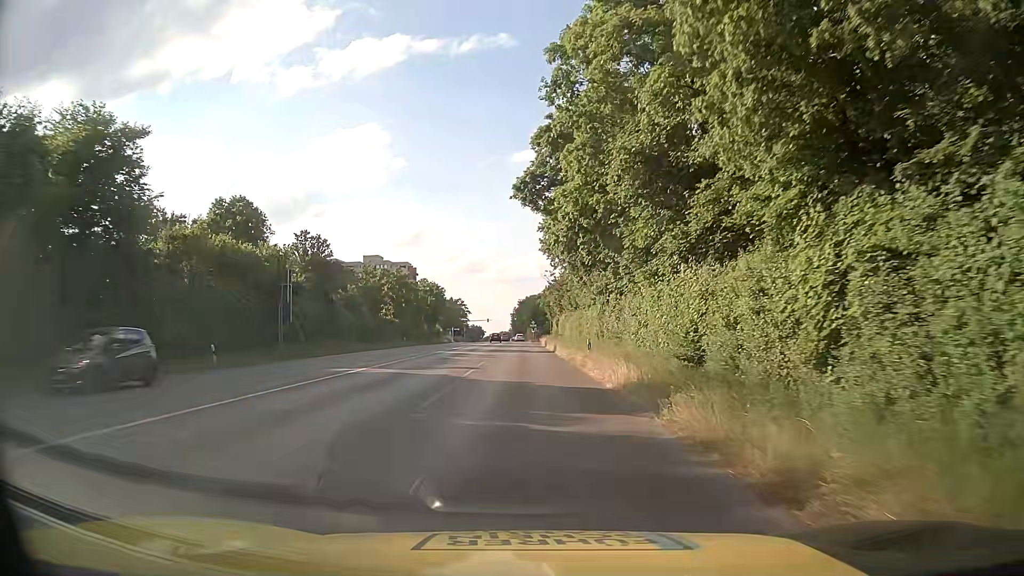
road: secondary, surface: asphalt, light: Day
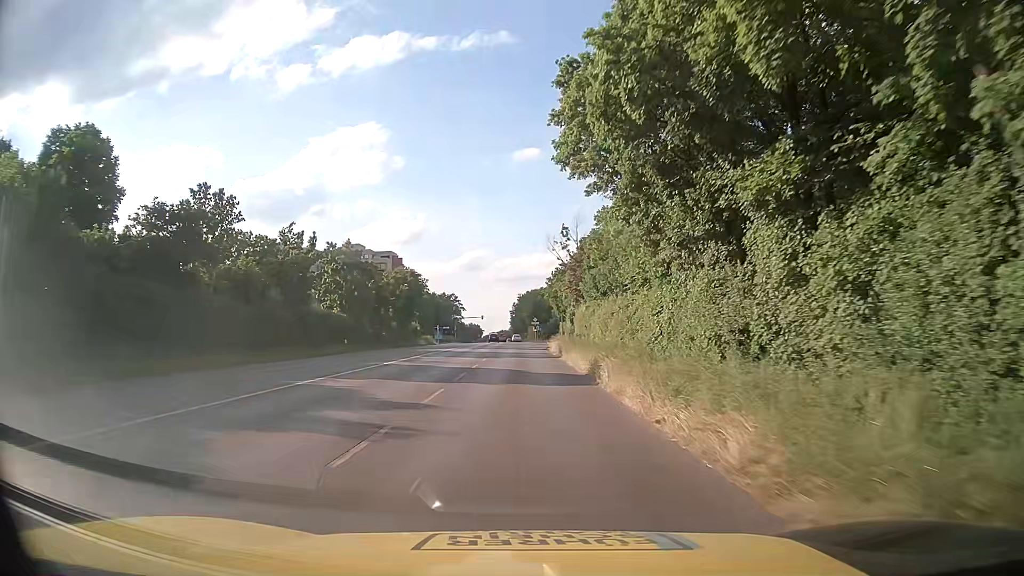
(-0.1, +26.0) m; -1°
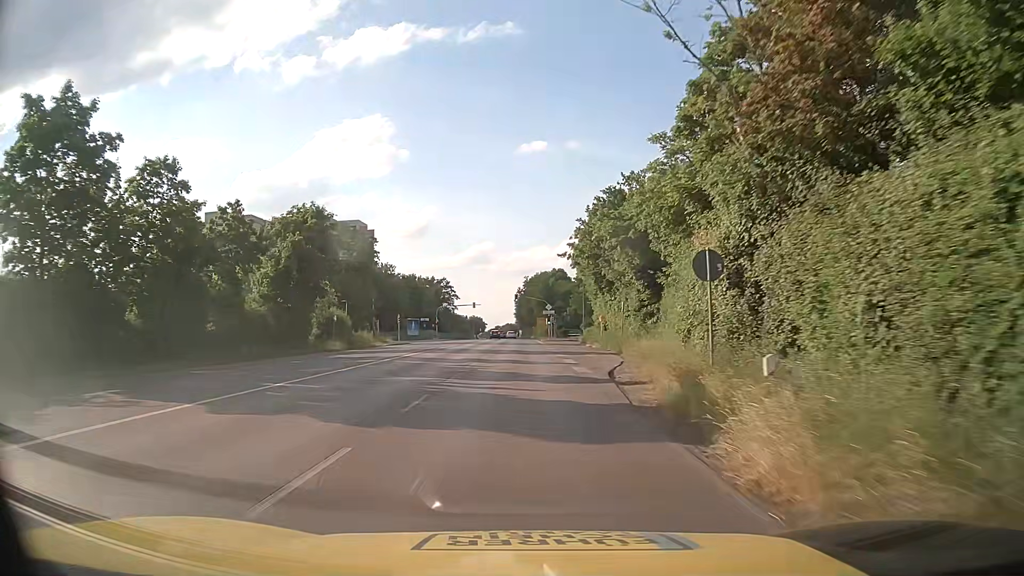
(+0.2, +44.6) m; 0°
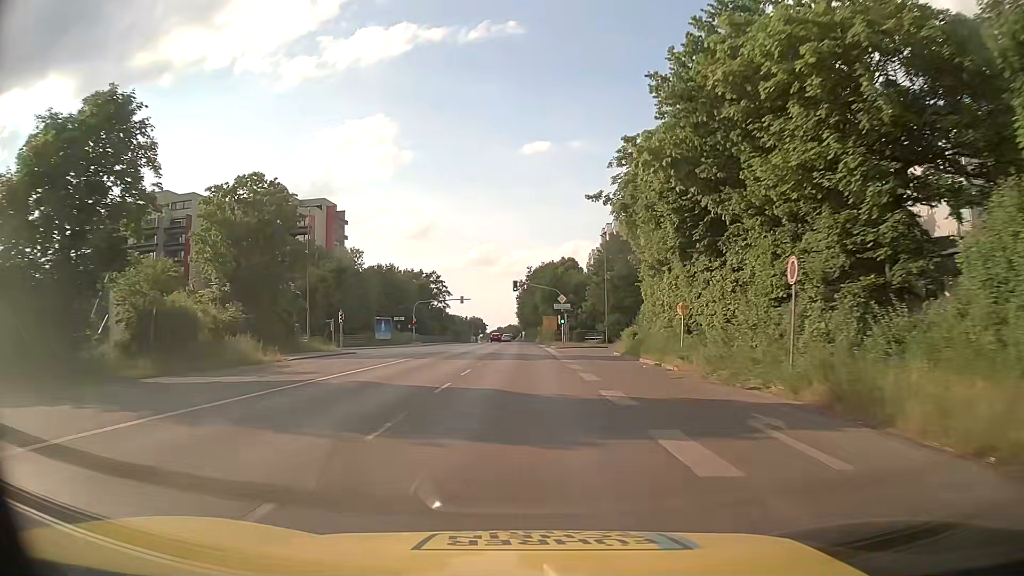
(-0.2, +26.8) m; 0°
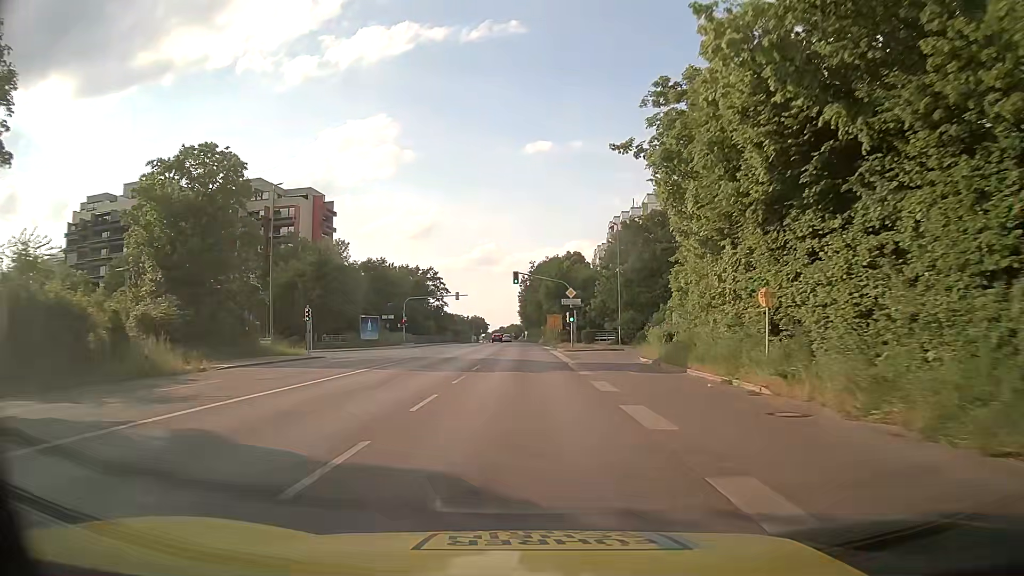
(0.0, +9.2) m; 0°
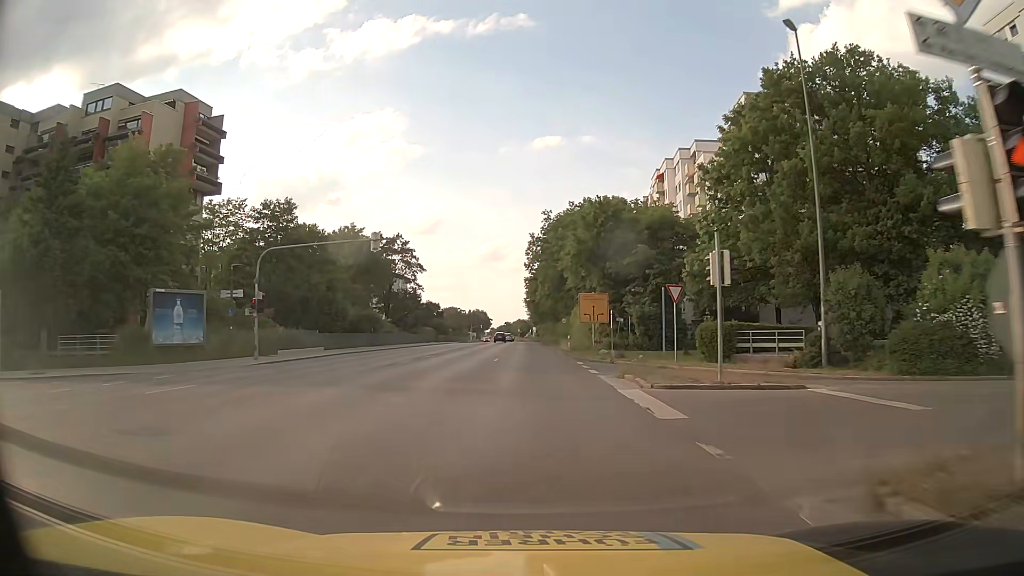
(-0.5, +47.5) m; -1°
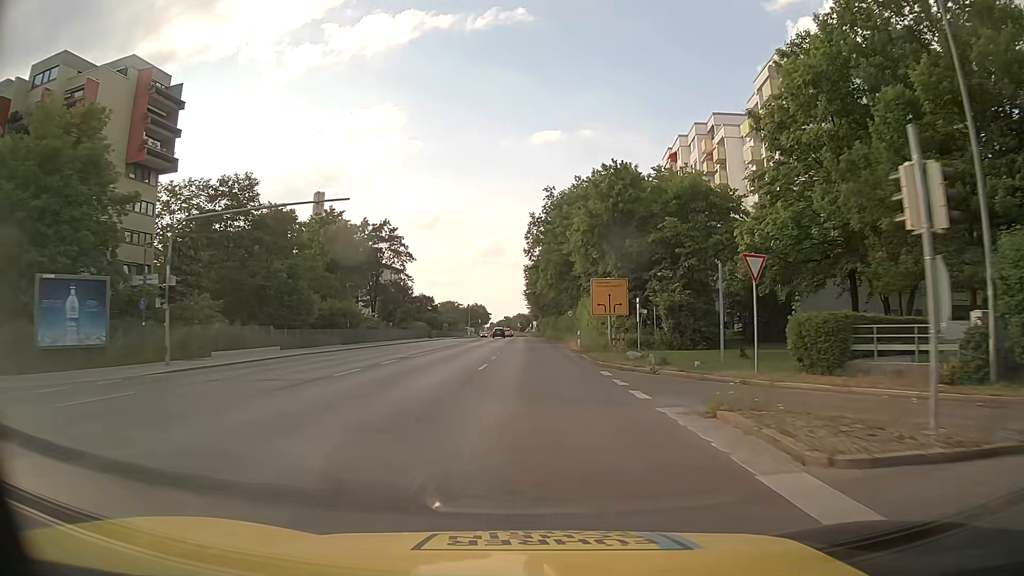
(0.0, +9.5) m; 0°
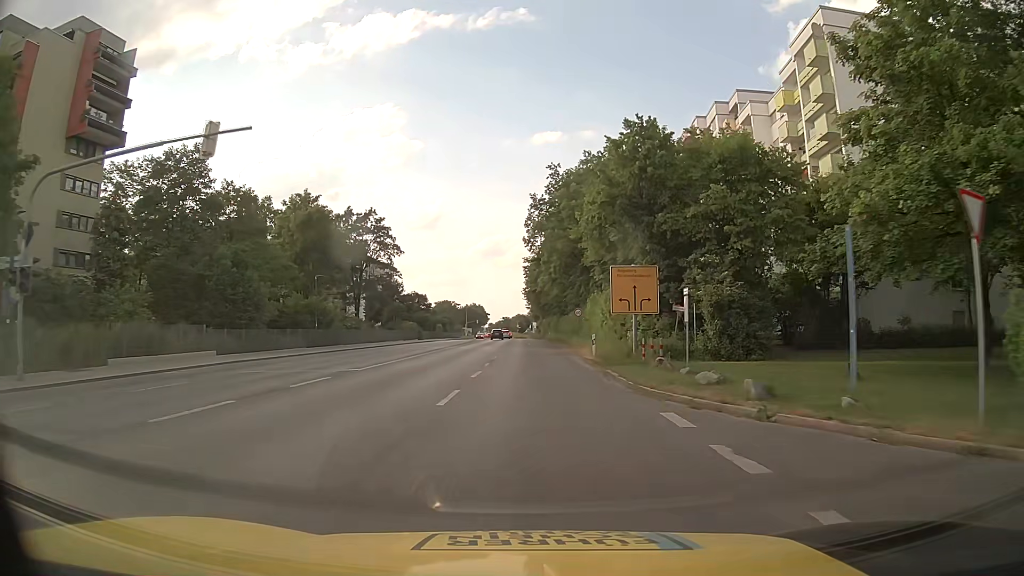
(0.0, +9.3) m; 0°
(0, +10) (0, +20) (0, +30) (0, +40) (-1, +50) (-1, +60) (-2, +70) (-2, +80) (-3, +90) (-3, +100) m
